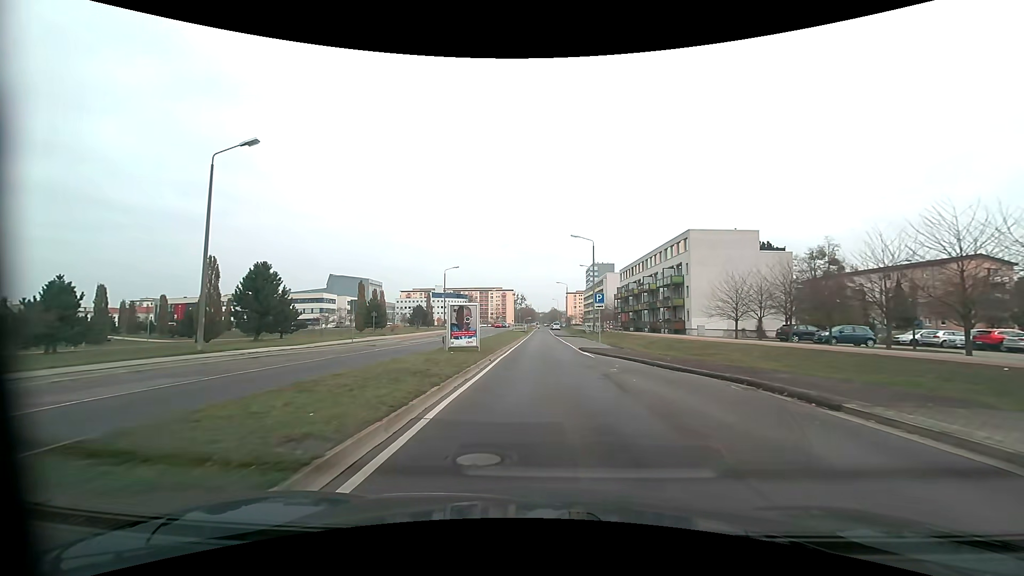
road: tertiary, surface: asphalt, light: Day
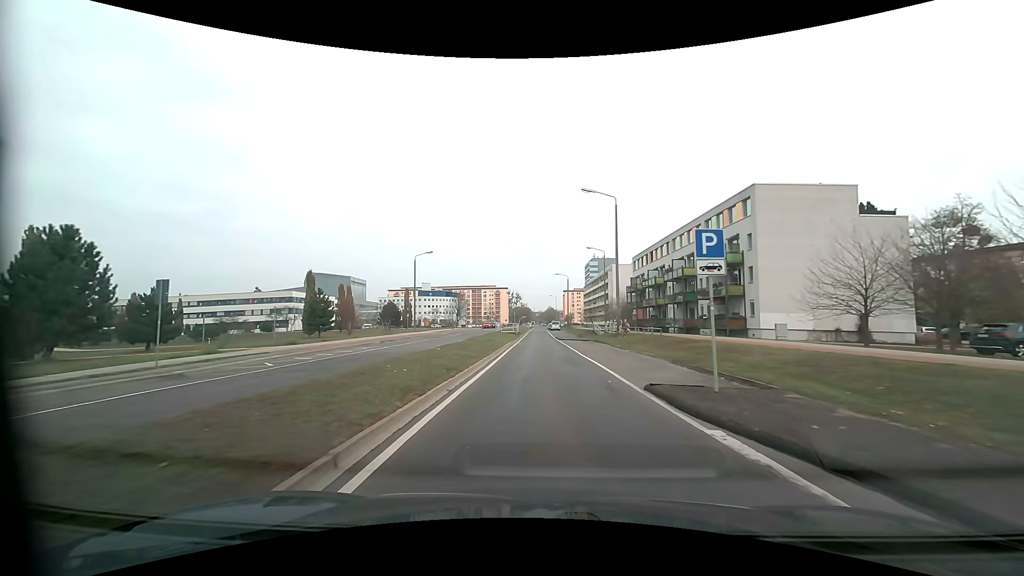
(+0.1, +19.7) m; 0°
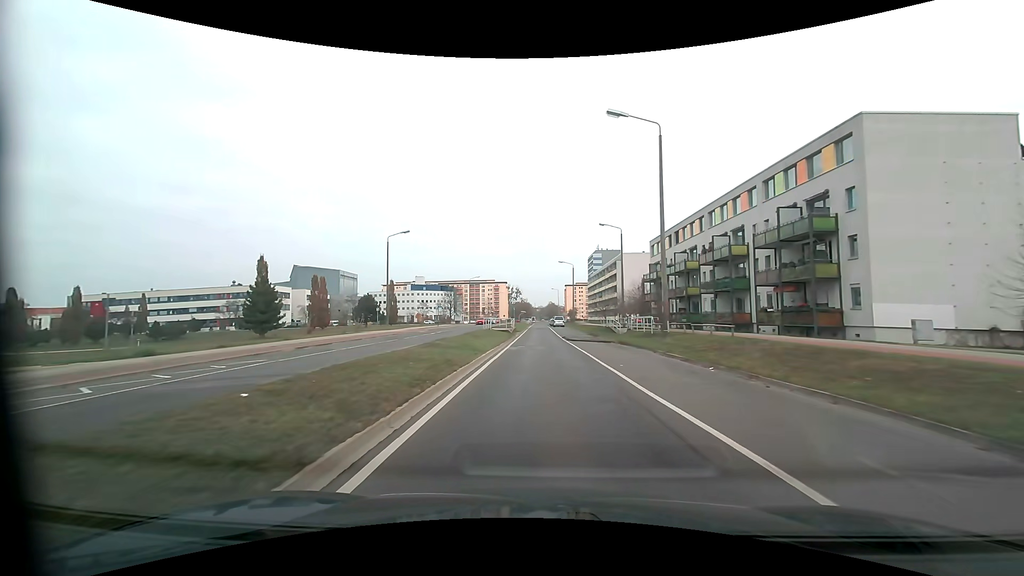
(0.0, +13.6) m; 0°
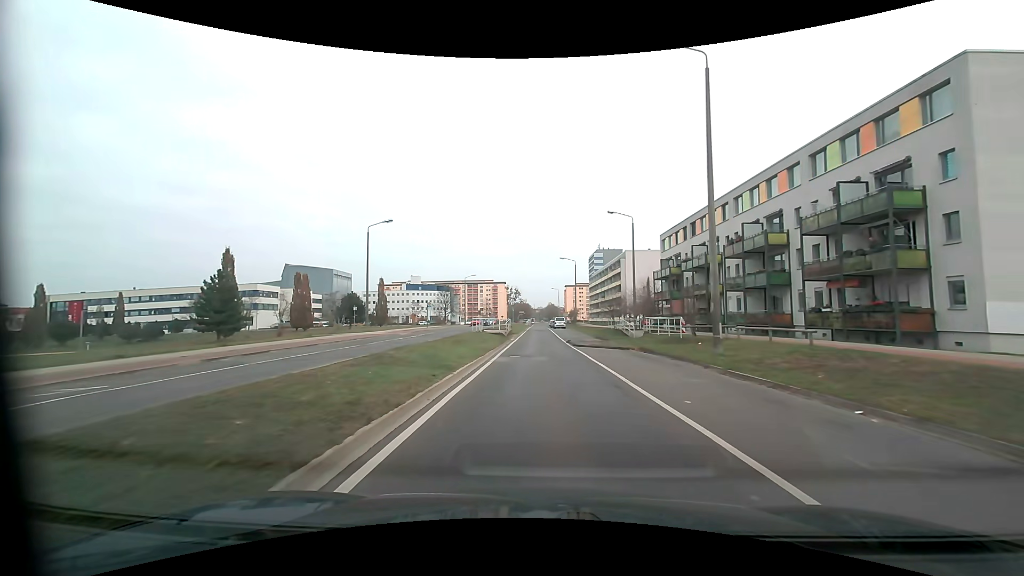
(0.0, +6.8) m; 0°
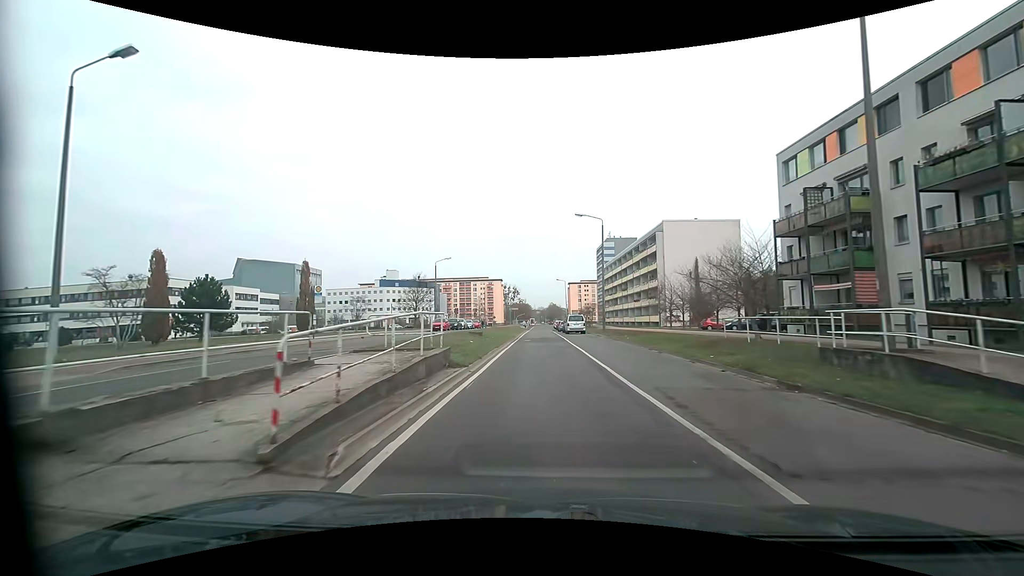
(0.0, +34.2) m; 0°
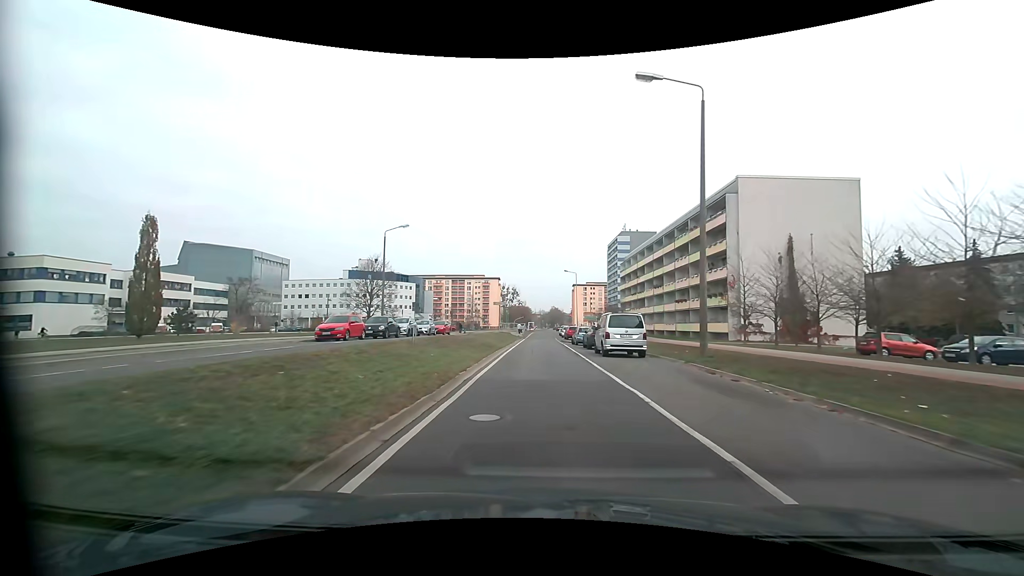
(-0.1, +28.8) m; 0°
